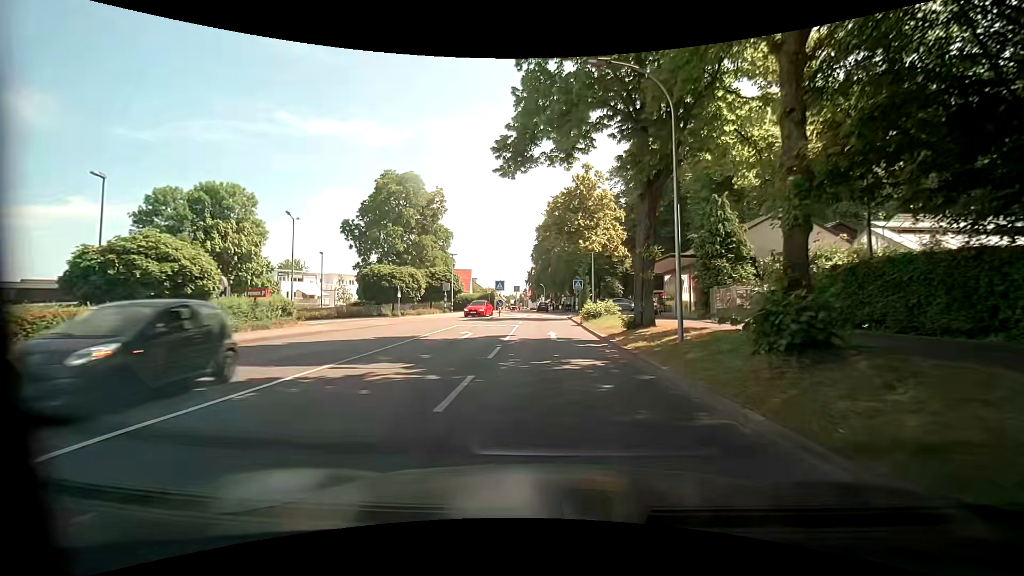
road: residential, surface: asphalt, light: Day
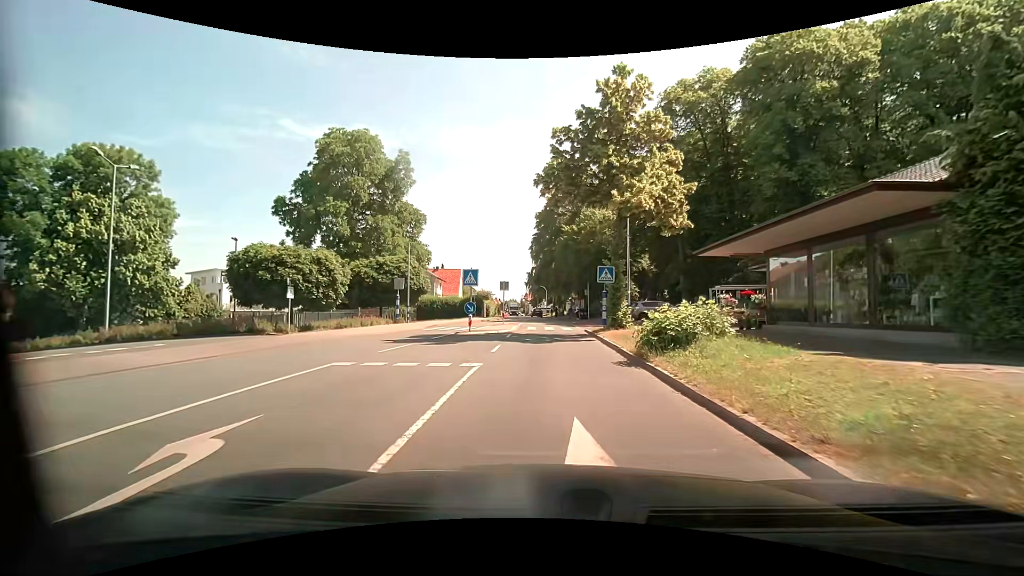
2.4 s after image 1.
(0.0, +17.2) m; -1°
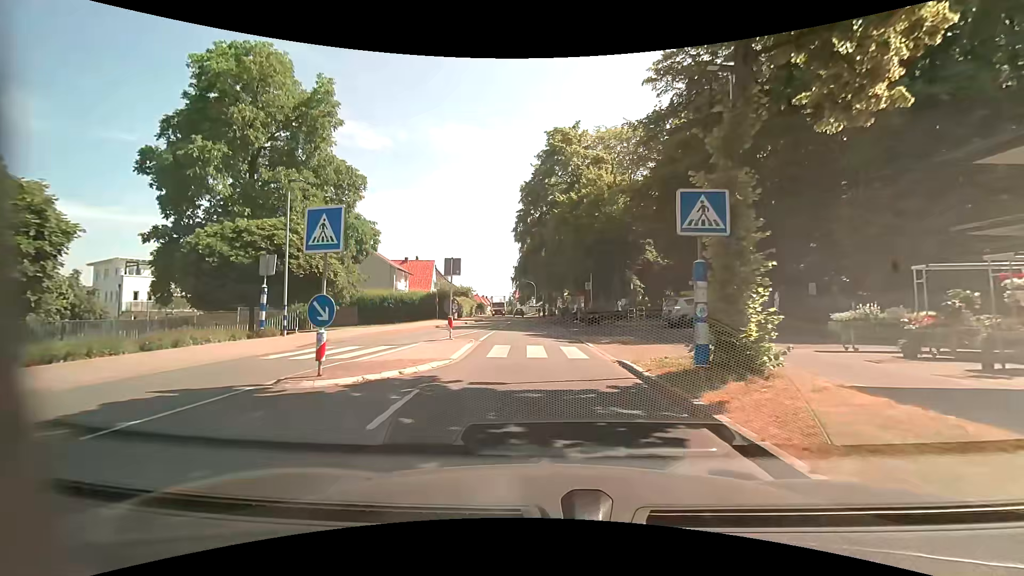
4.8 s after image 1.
(+0.2, +15.1) m; +1°
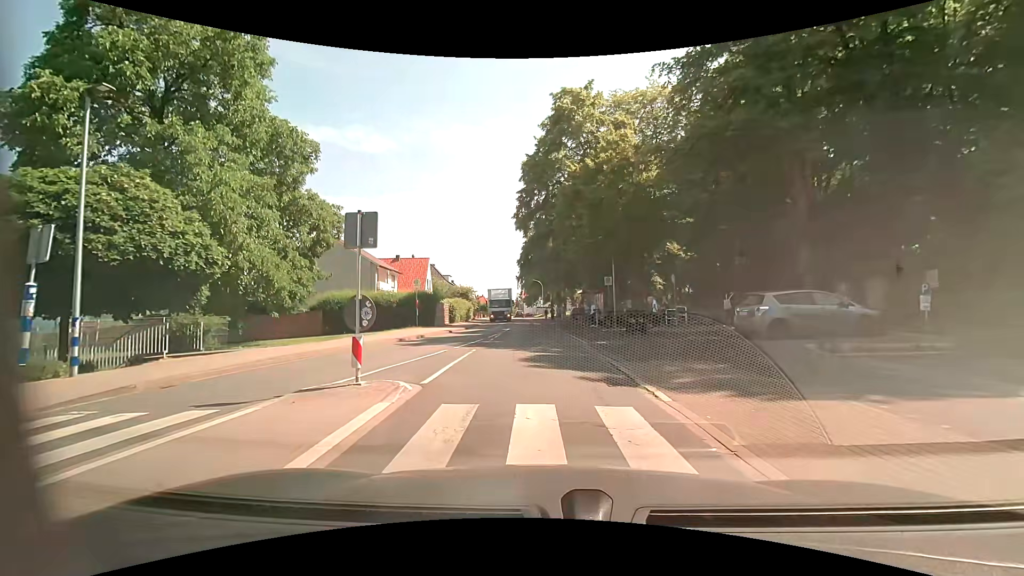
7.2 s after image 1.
(0.0, +8.8) m; -1°
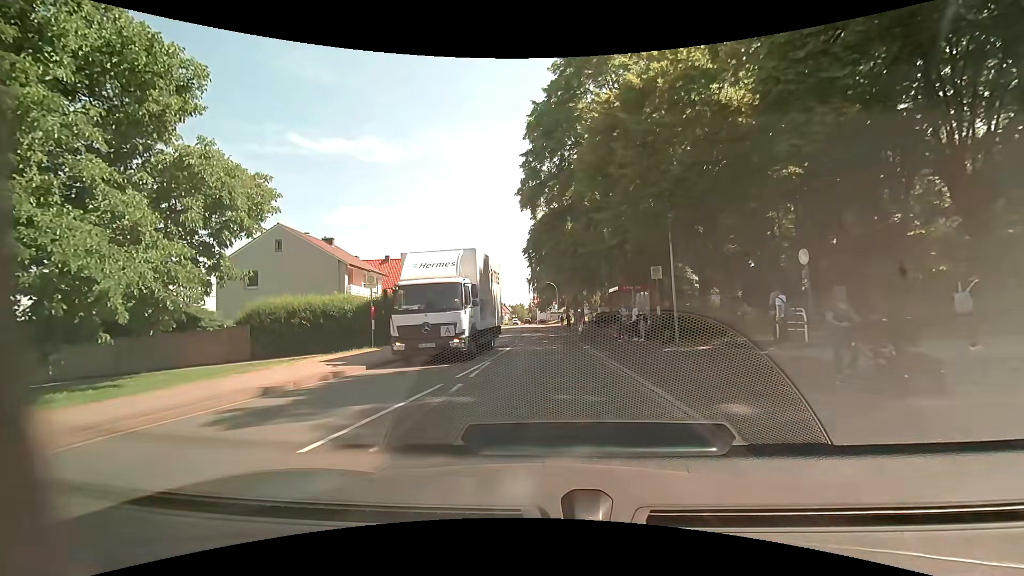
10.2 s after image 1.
(0.0, +11.6) m; -1°
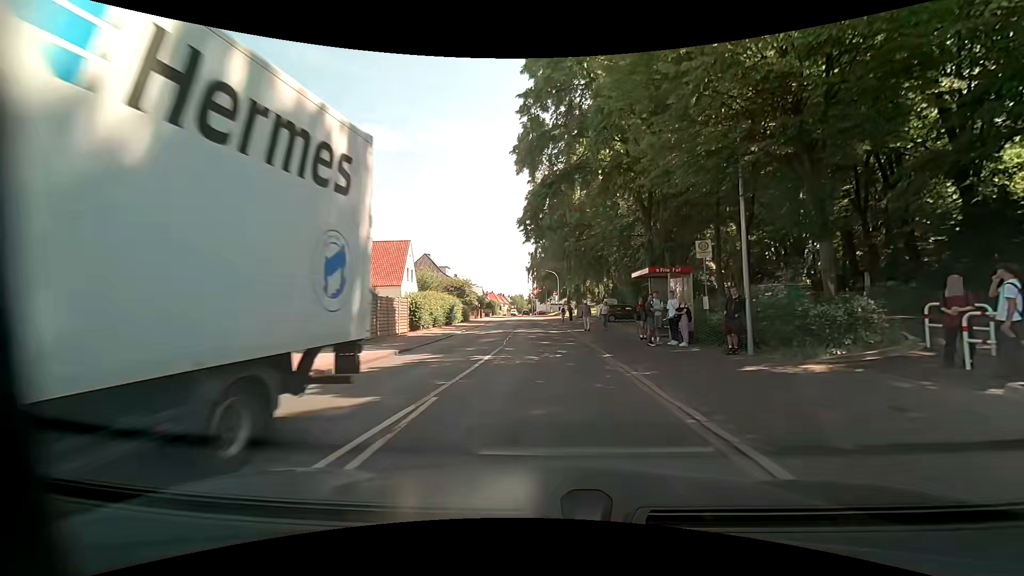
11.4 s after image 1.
(0.0, +7.1) m; 0°
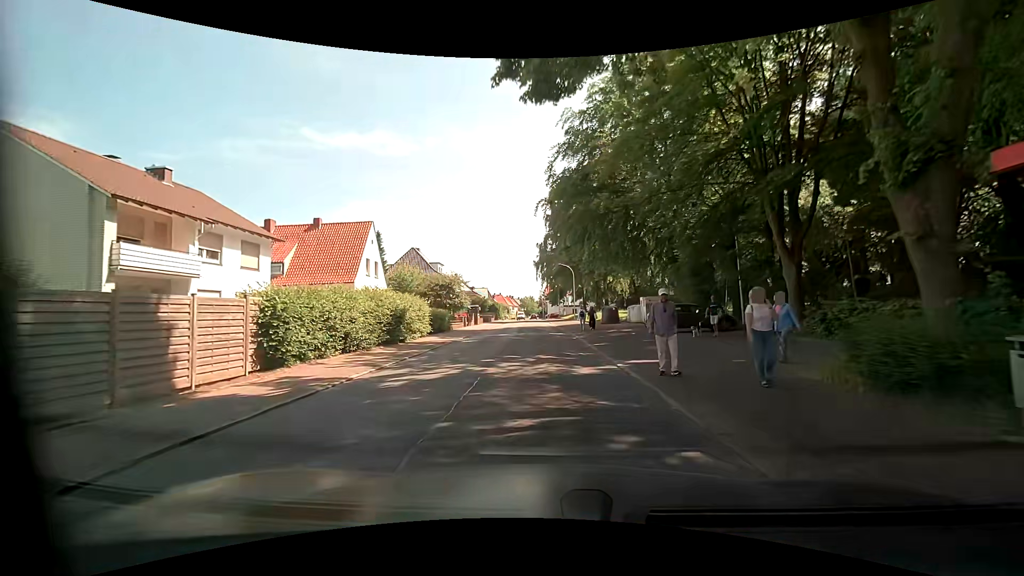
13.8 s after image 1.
(-0.1, +16.2) m; -2°
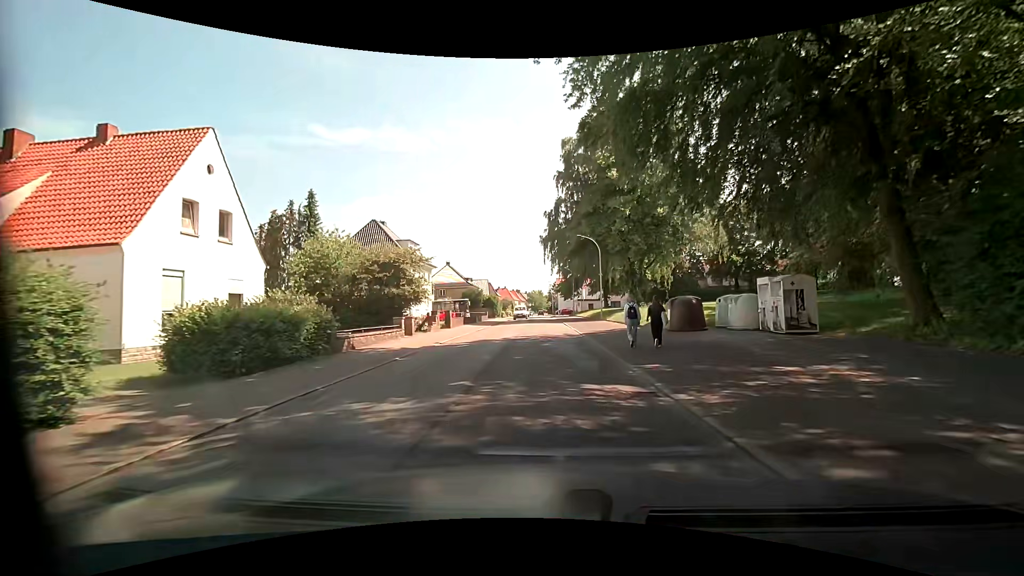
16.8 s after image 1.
(0.0, +21.9) m; -1°
(0, +10) (0, +20) (0, +30) (0, +40) (0, +50) (0, +60) (-1, +70) (-1, +80) (-1, +90) (-1, +100) m
